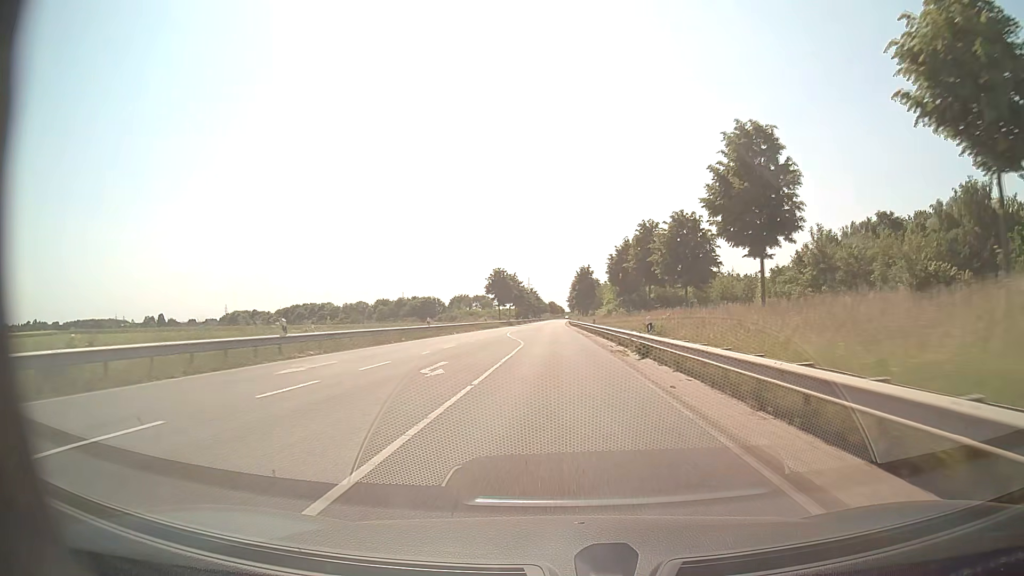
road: secondary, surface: asphalt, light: Day
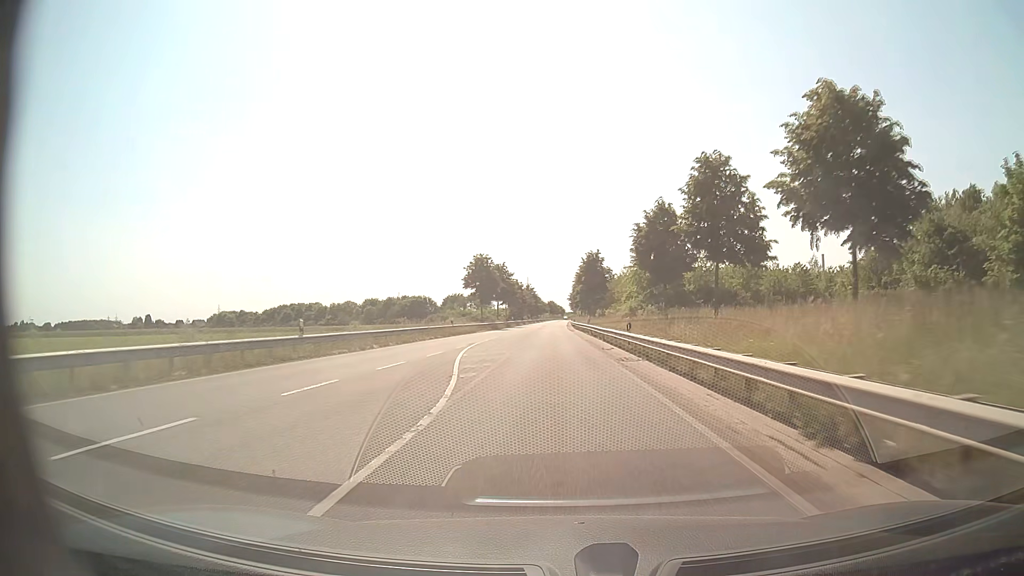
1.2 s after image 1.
(0.0, +23.6) m; 0°
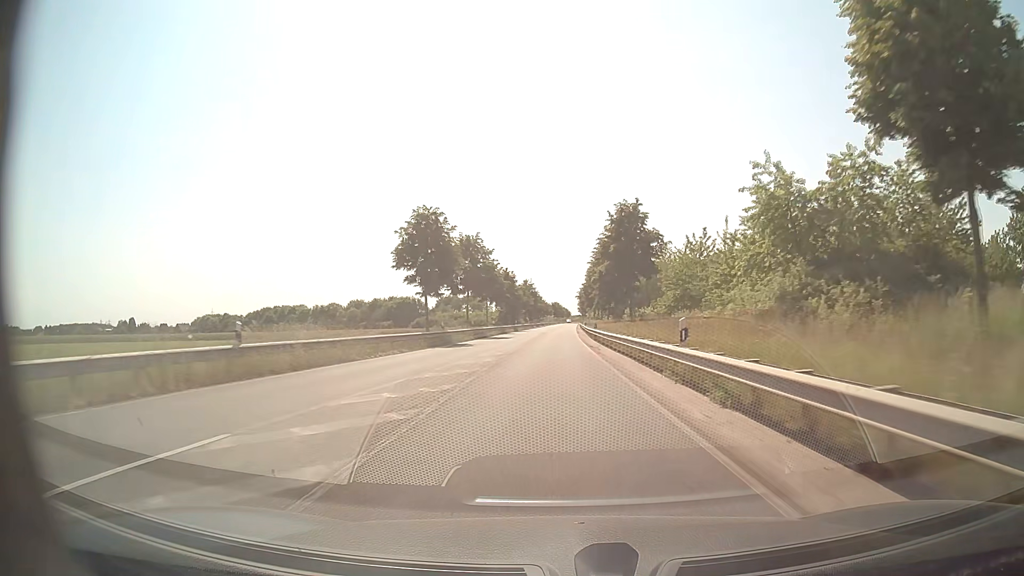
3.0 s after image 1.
(-0.2, +35.3) m; 0°
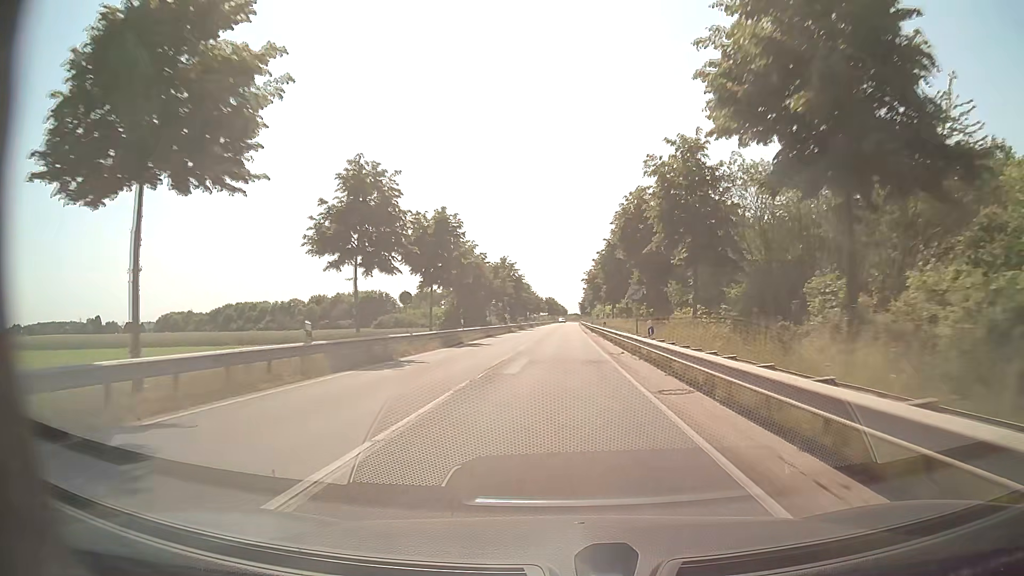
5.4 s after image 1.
(-0.2, +47.1) m; 0°
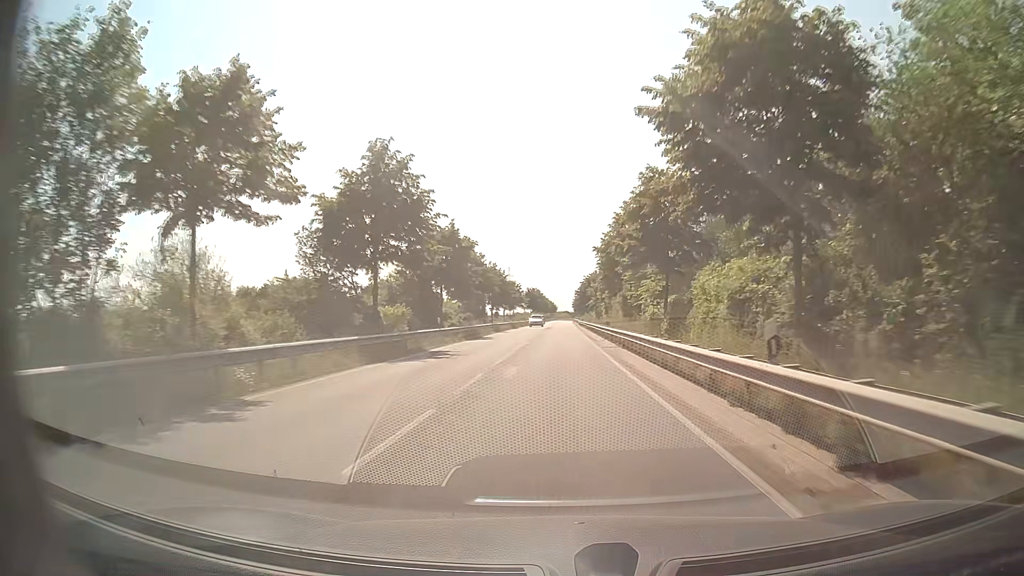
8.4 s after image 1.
(+1.1, +58.9) m; +2°
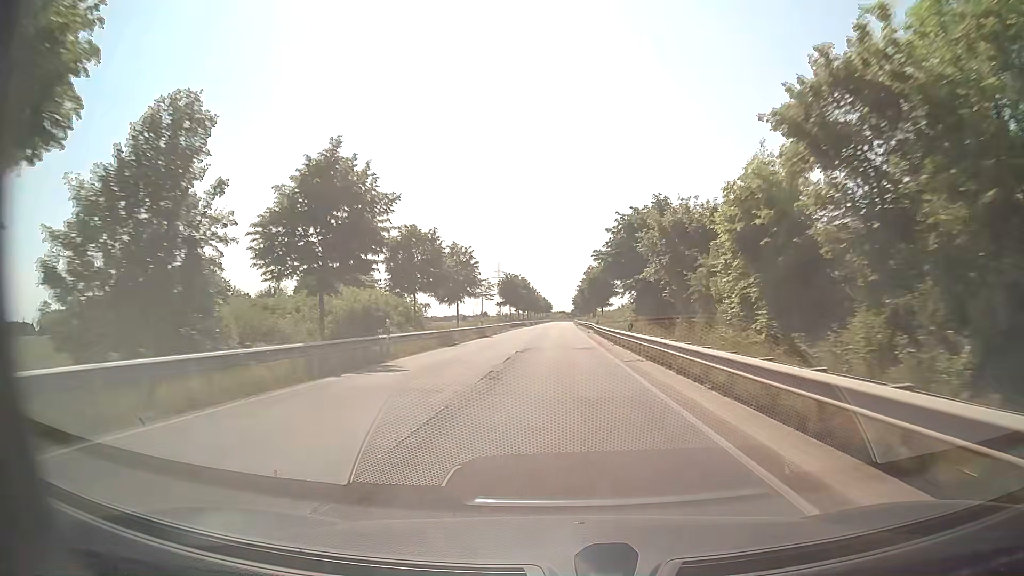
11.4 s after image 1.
(0.0, +58.9) m; 0°
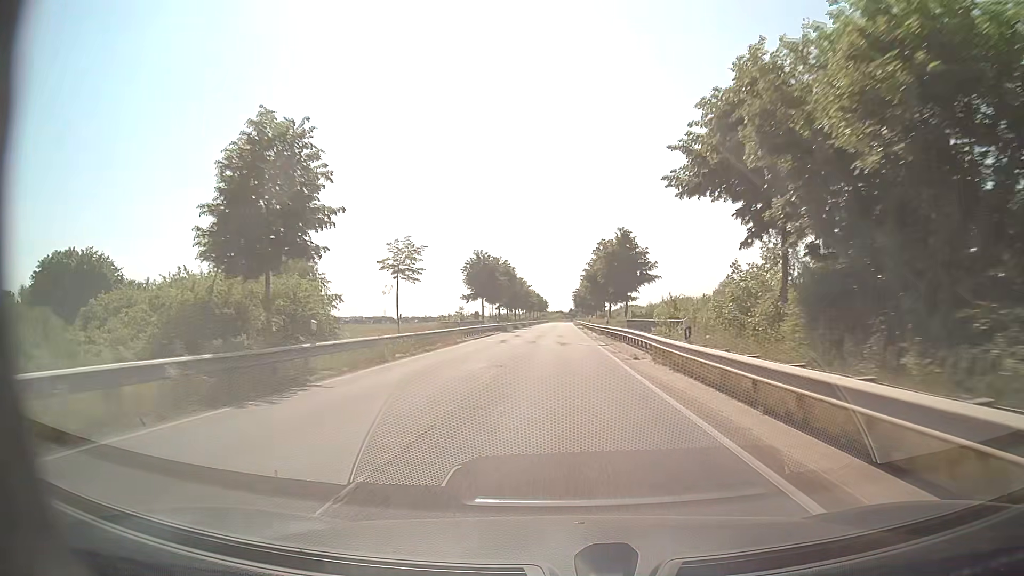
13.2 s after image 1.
(+0.1, +35.4) m; 0°
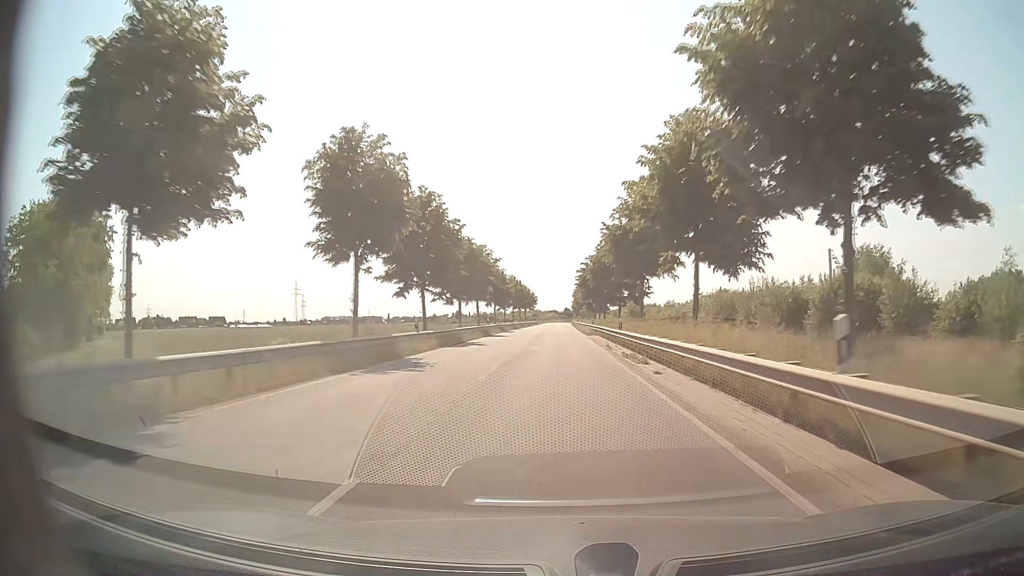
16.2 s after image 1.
(+0.4, +60.2) m; +1°
(0, +10) (0, +20) (0, +30) (0, +40) (0, +50) (0, +60) (0, +70) (0, +80) (0, +90) (0, +100) m
